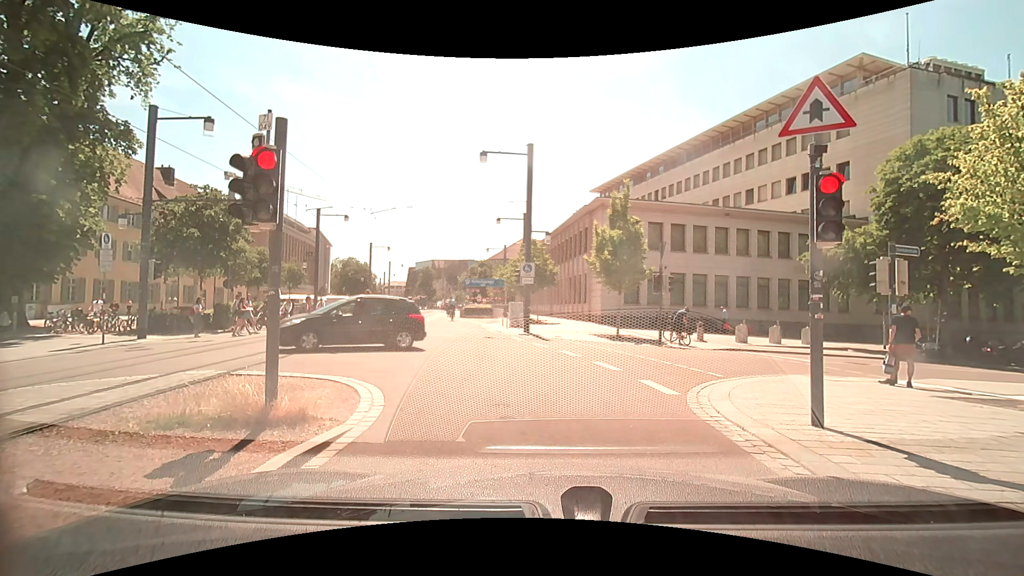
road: residential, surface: asphalt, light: Day
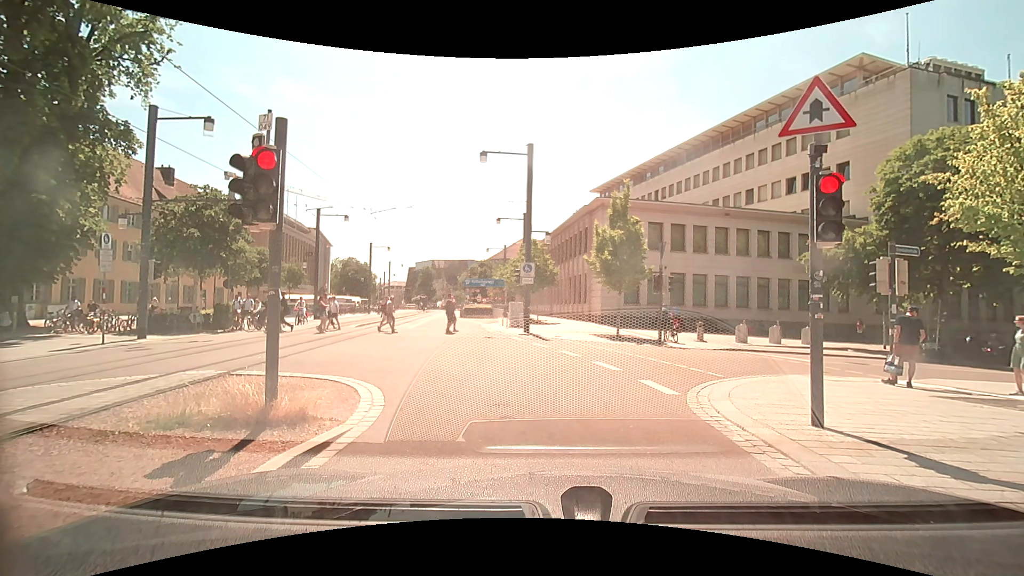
(0.0, 0.0) m; 0°
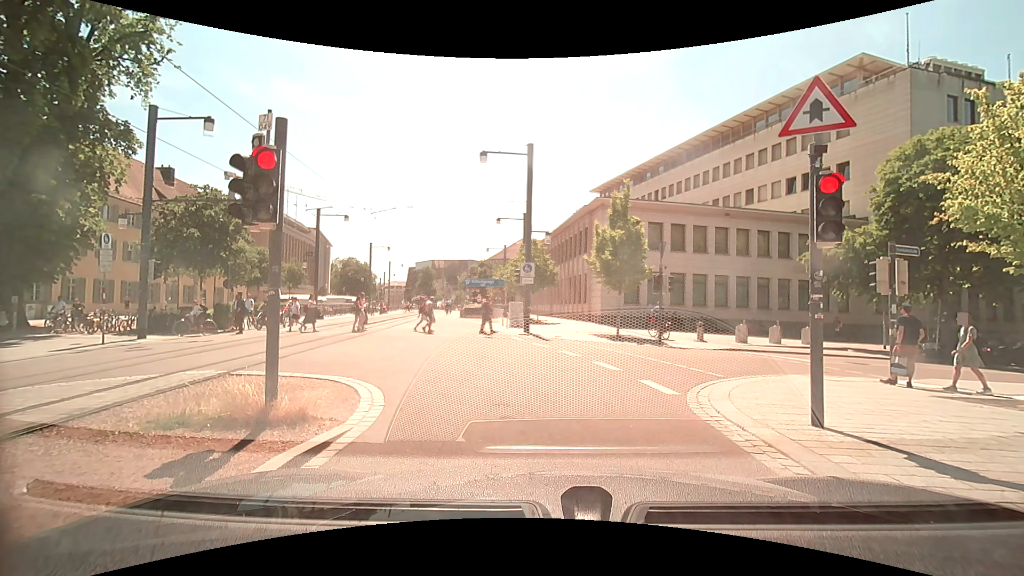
(0.0, 0.0) m; 0°
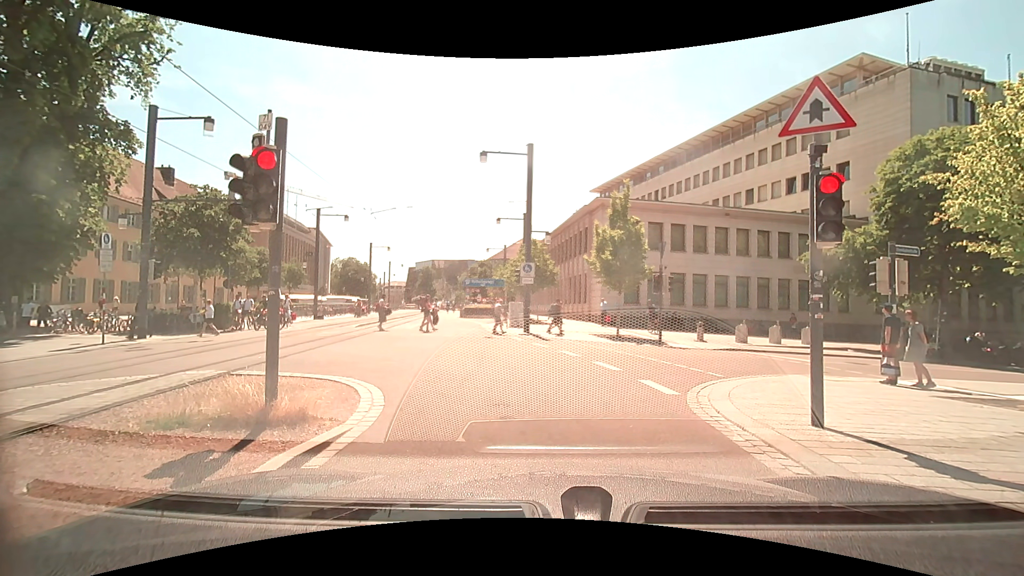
(0.0, 0.0) m; 0°
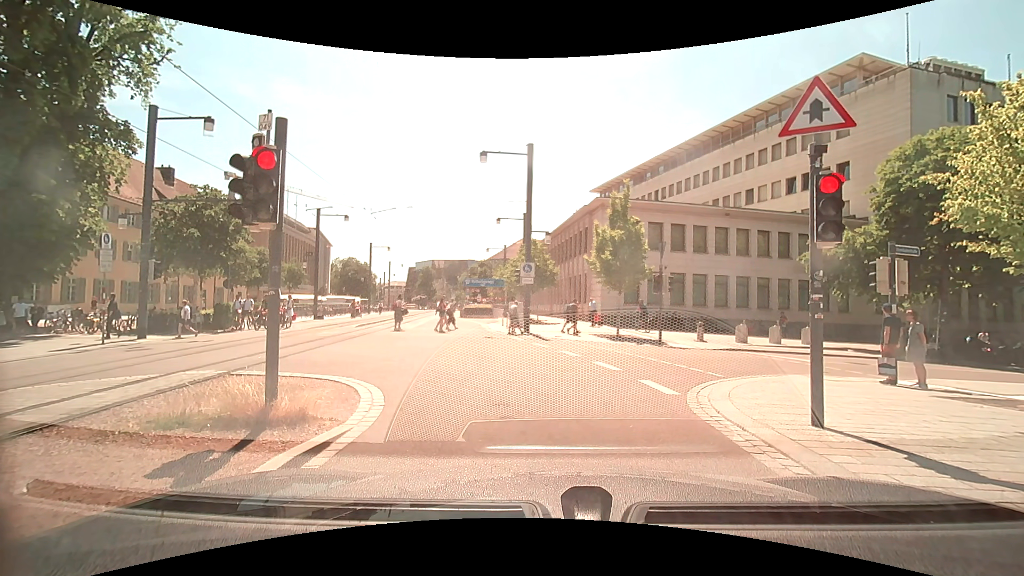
(0.0, 0.0) m; 0°
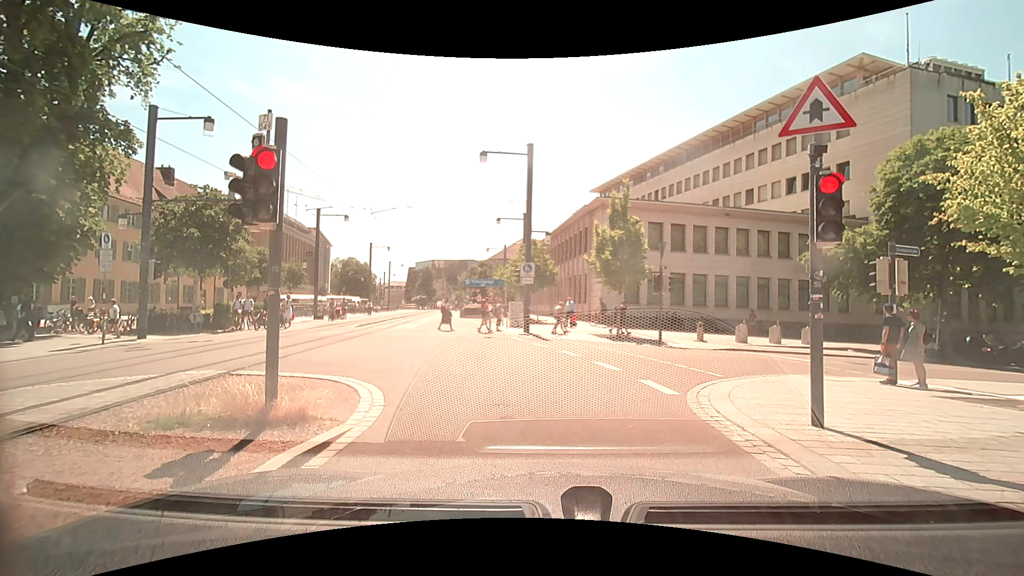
(0.0, 0.0) m; 0°
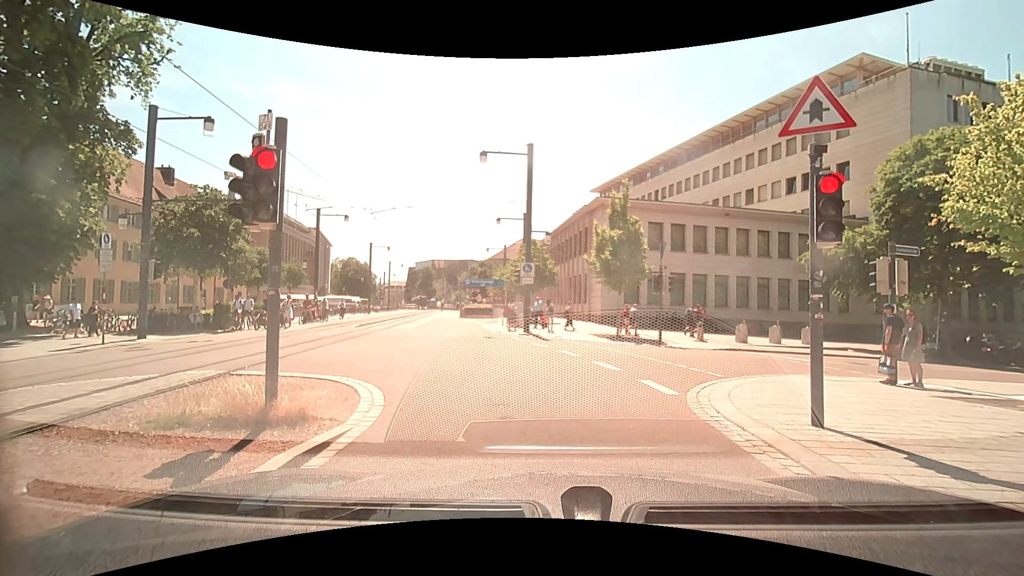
(0.0, 0.0) m; 0°
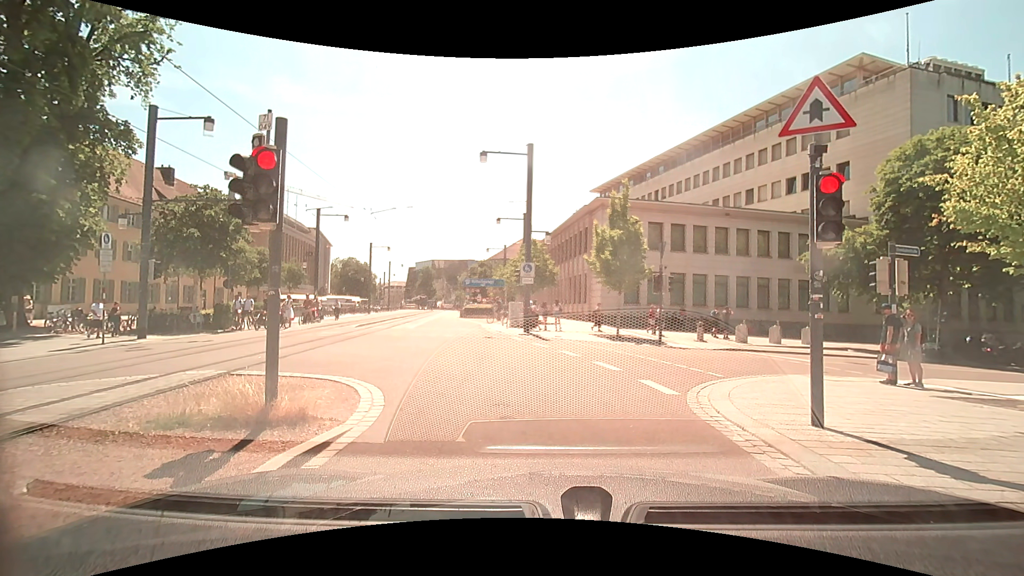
(0.0, 0.0) m; 0°
